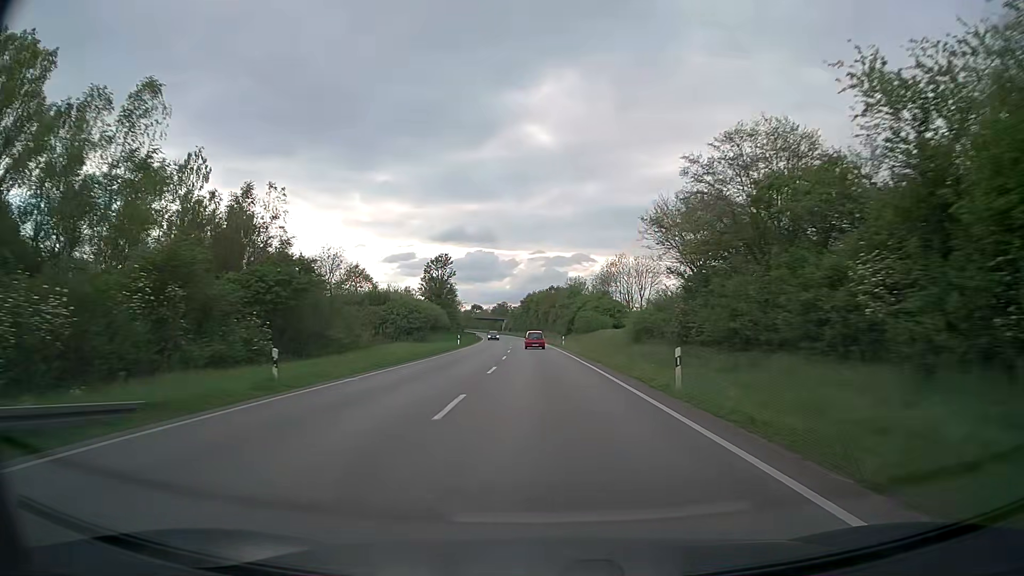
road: trunk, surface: asphalt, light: Day
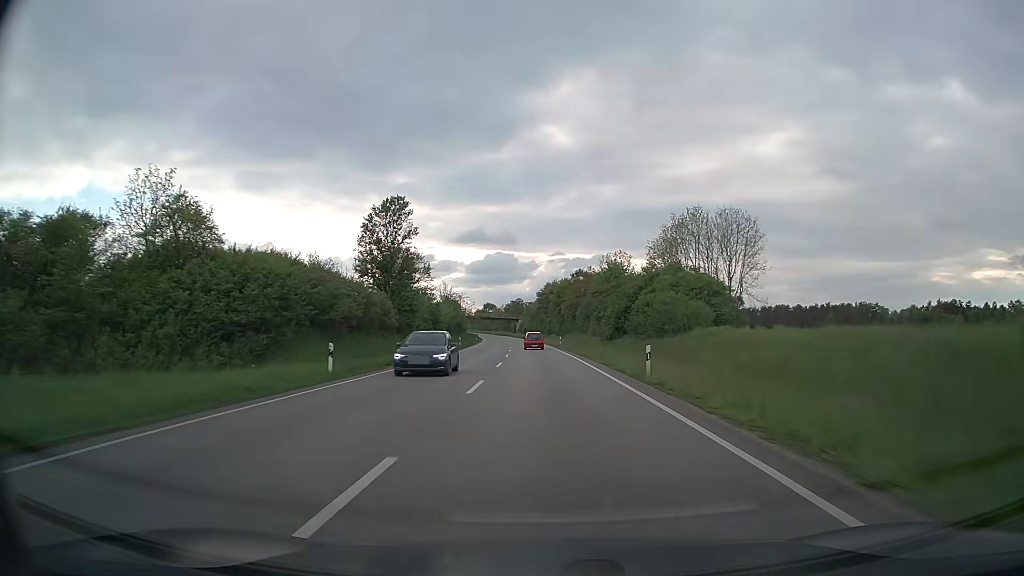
(-0.6, +43.4) m; -2°
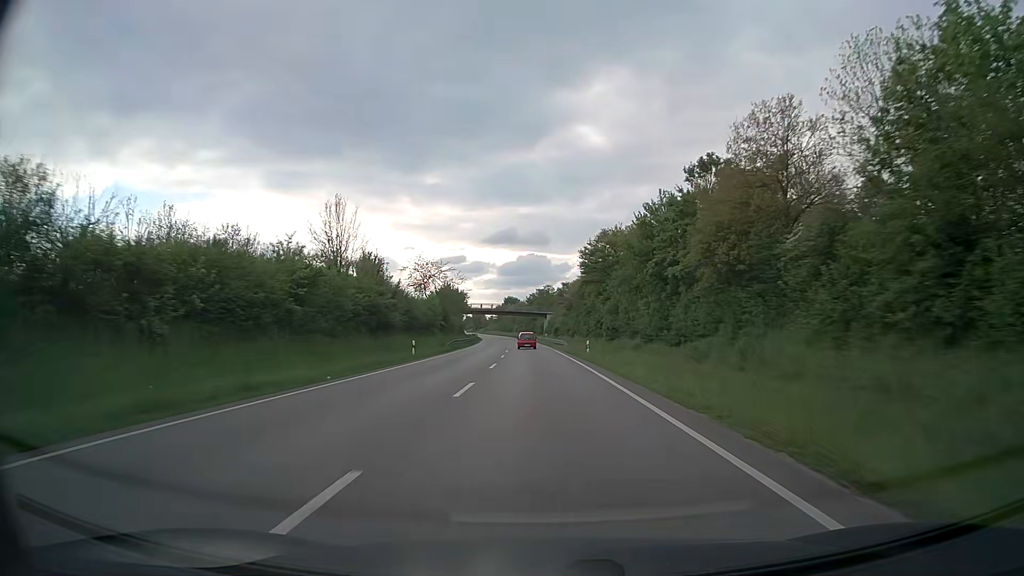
(-1.7, +73.0) m; -3°
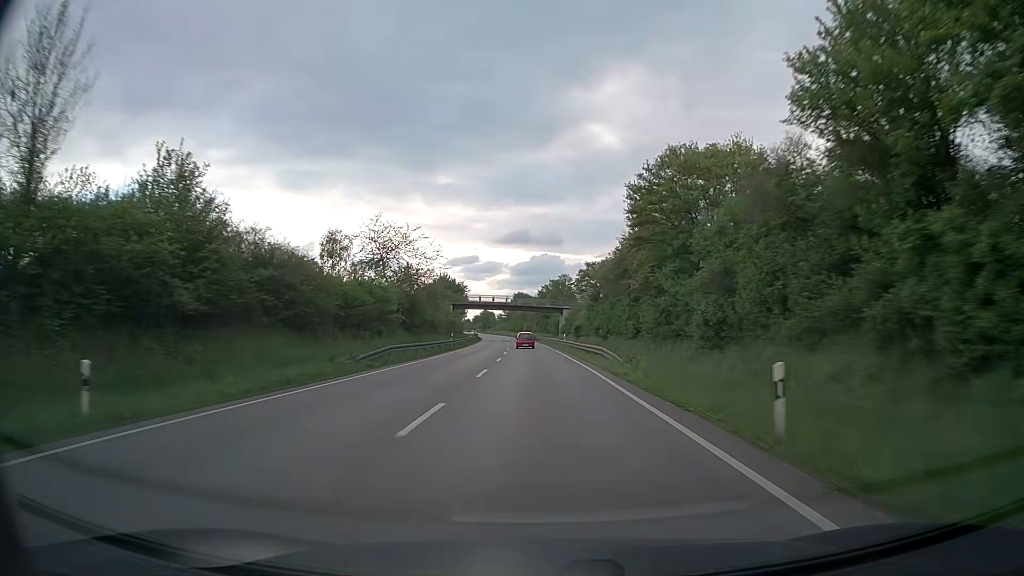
(-0.3, +29.8) m; -1°
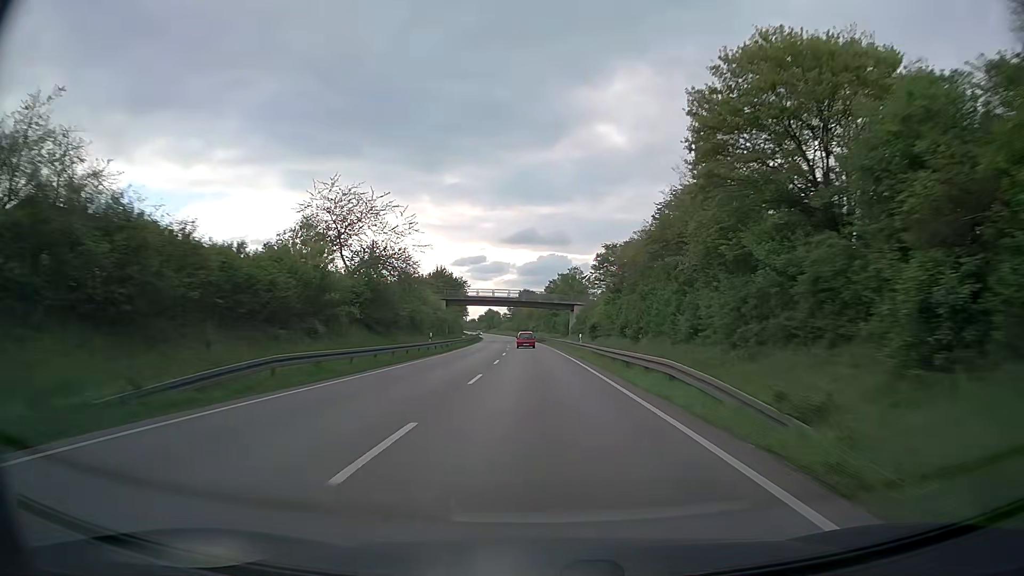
(-0.1, +15.0) m; -1°
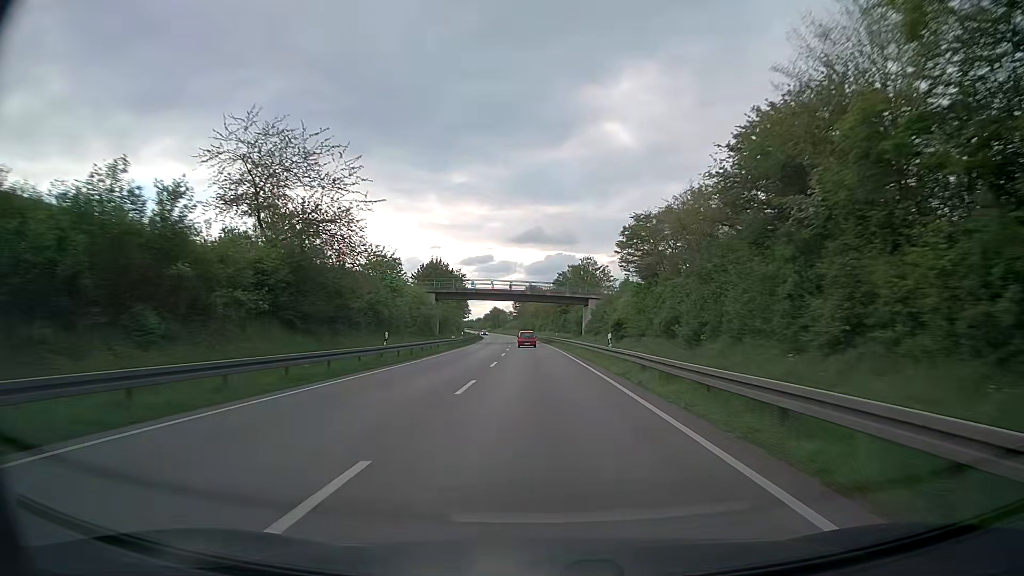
(-0.1, +15.1) m; -1°
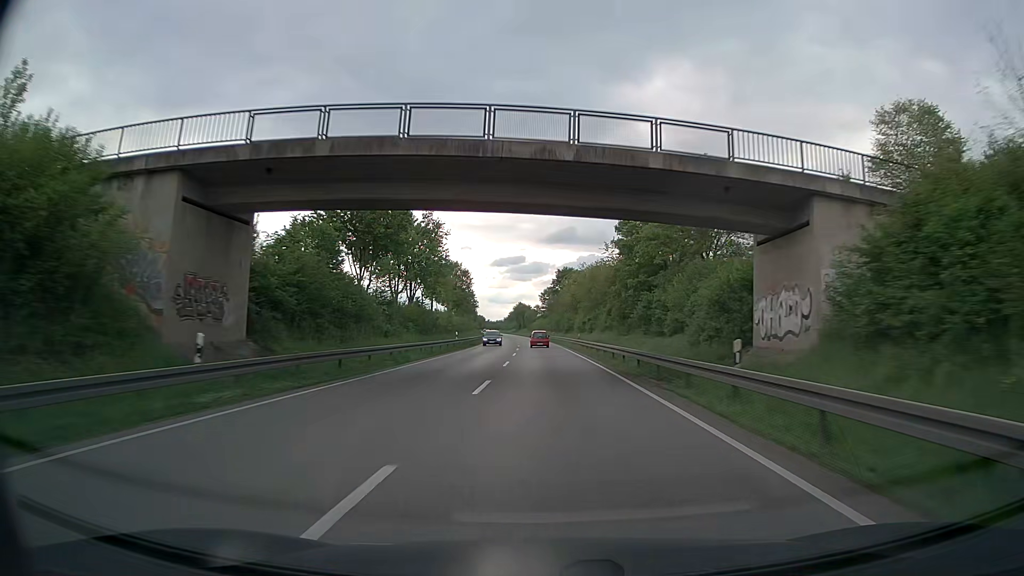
(-1.3, +60.5) m; -3°
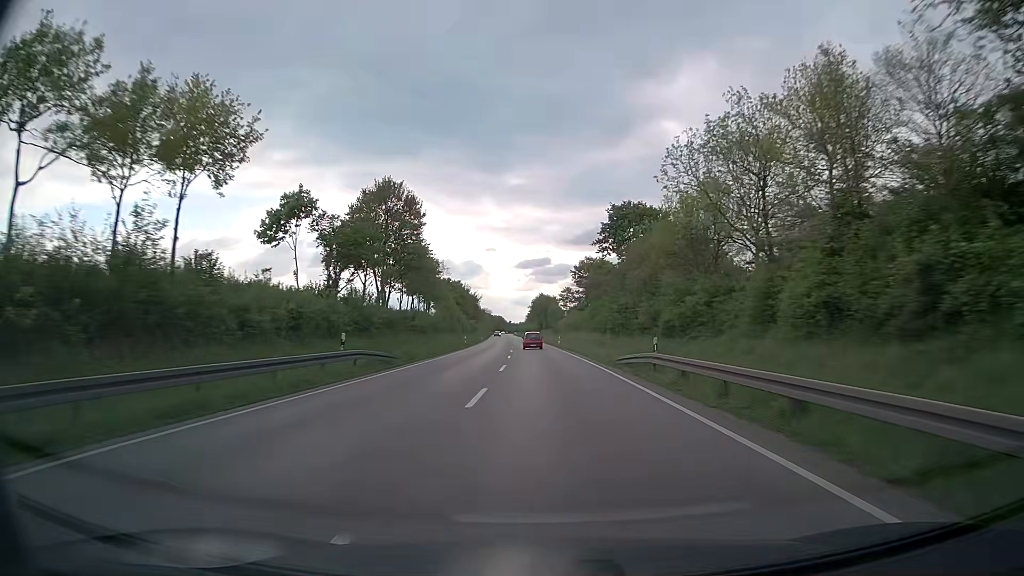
(-1.4, +74.4) m; -2°
(0, +10) (0, +20) (0, +30) (0, +40) (-1, +50) (-1, +60) (-1, +70) (-2, +80) (-2, +90) (-2, +100) m
